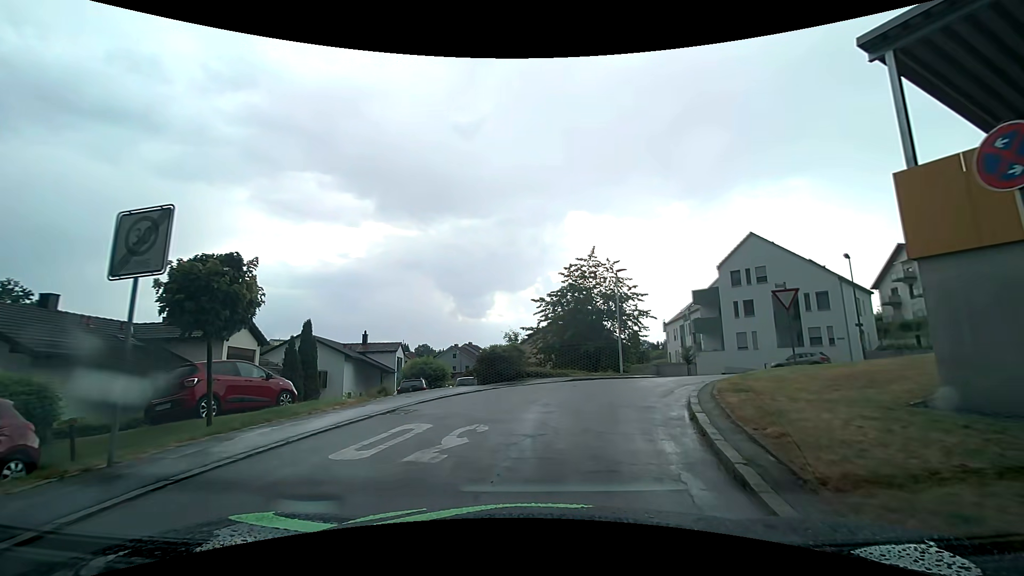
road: residential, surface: asphalt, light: Day
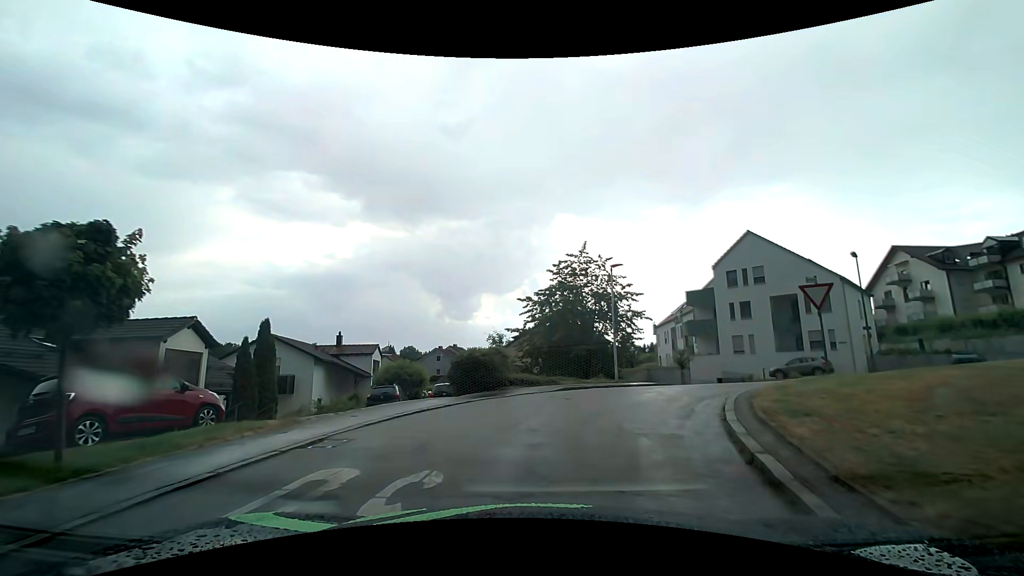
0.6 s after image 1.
(+0.1, +2.6) m; +2°
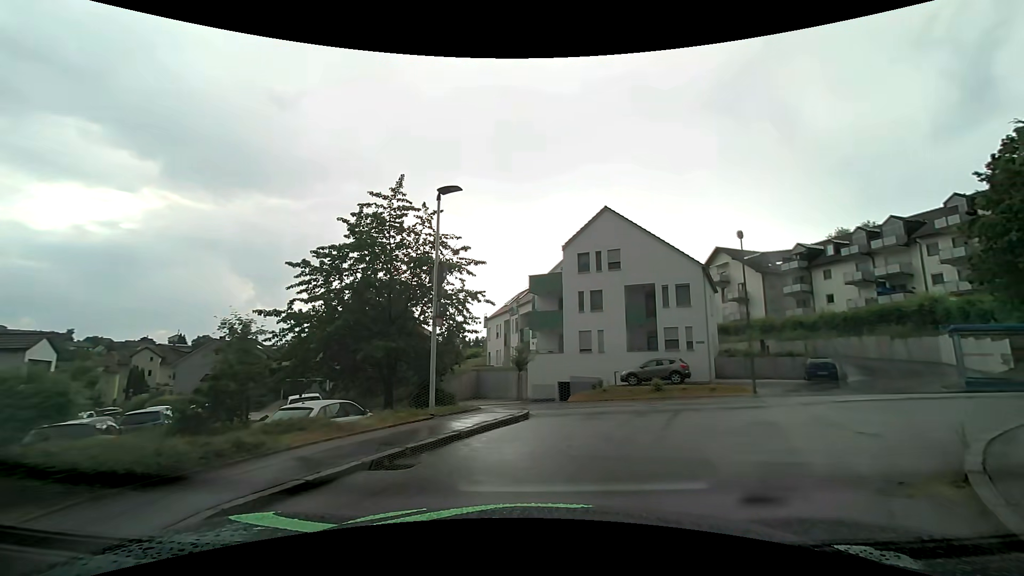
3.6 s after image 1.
(+1.3, +11.3) m; +18°
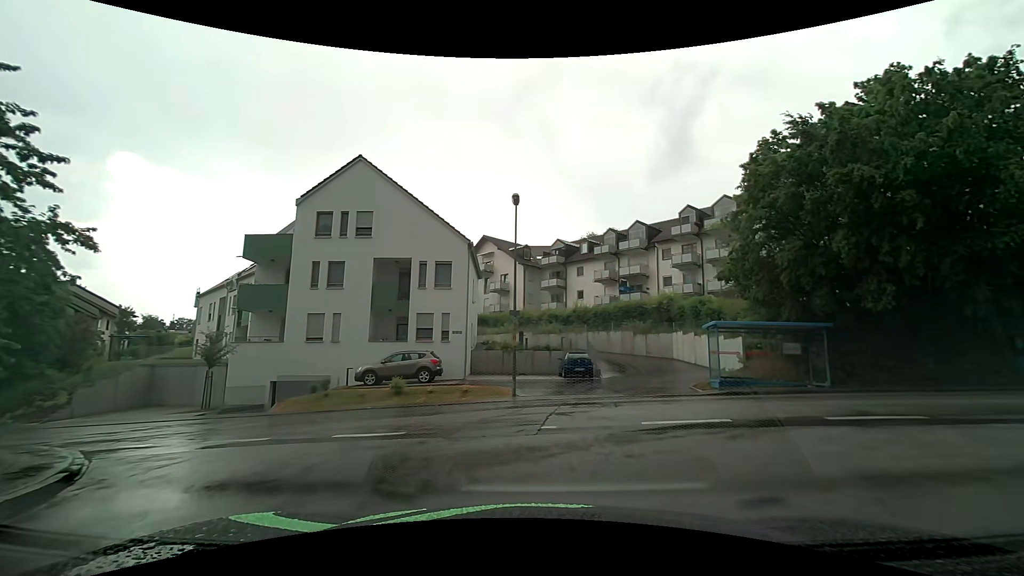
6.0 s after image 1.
(+1.8, +7.1) m; +27°
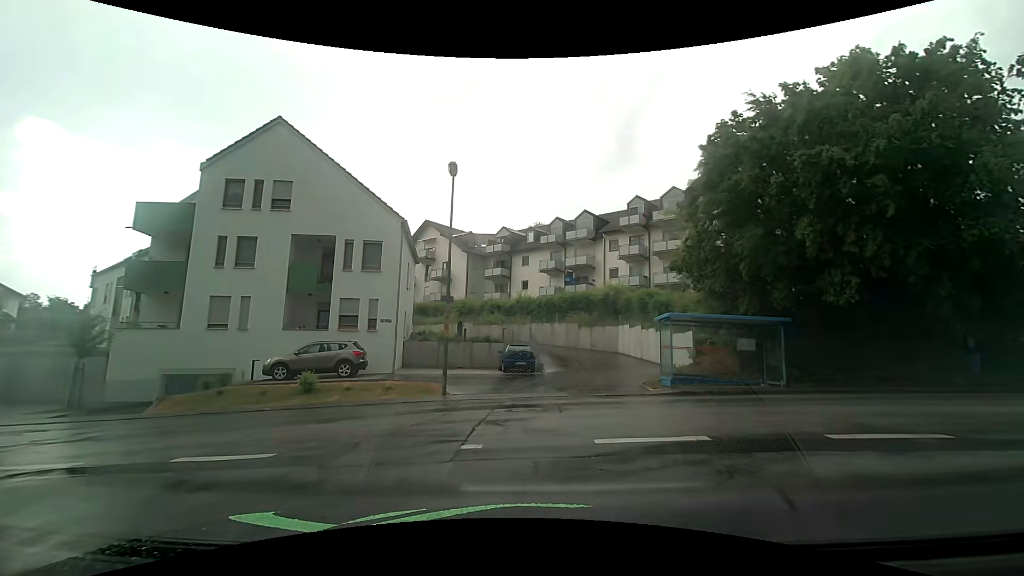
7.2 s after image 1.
(+0.1, +2.4) m; +5°
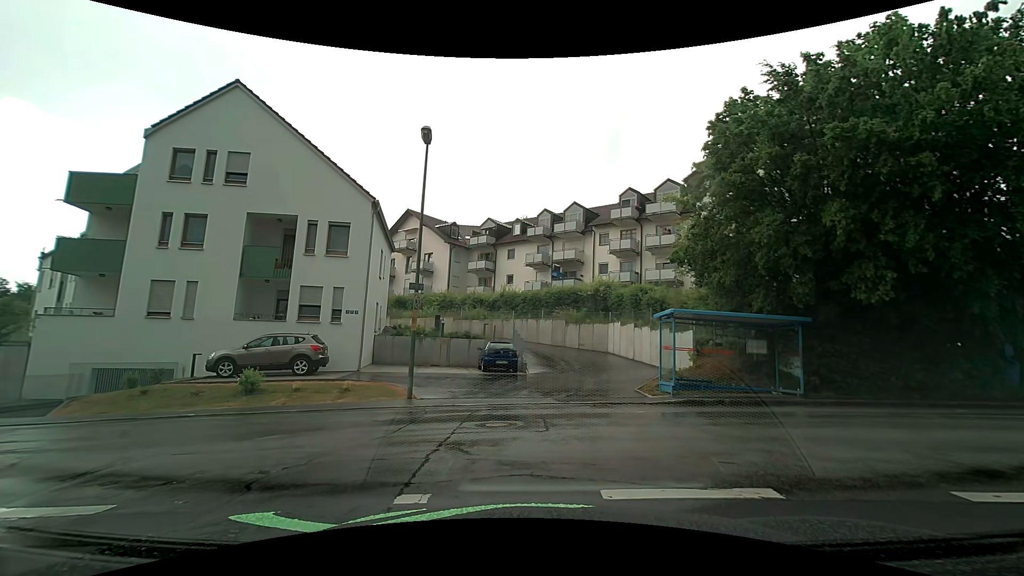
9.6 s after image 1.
(0.0, +2.4) m; +1°
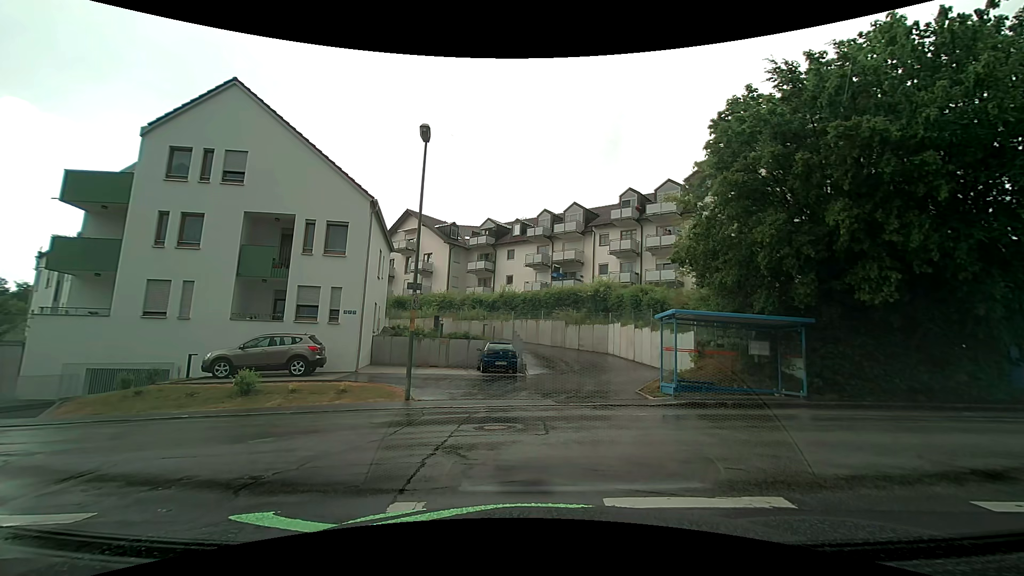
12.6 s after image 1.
(0.0, +0.2) m; 0°
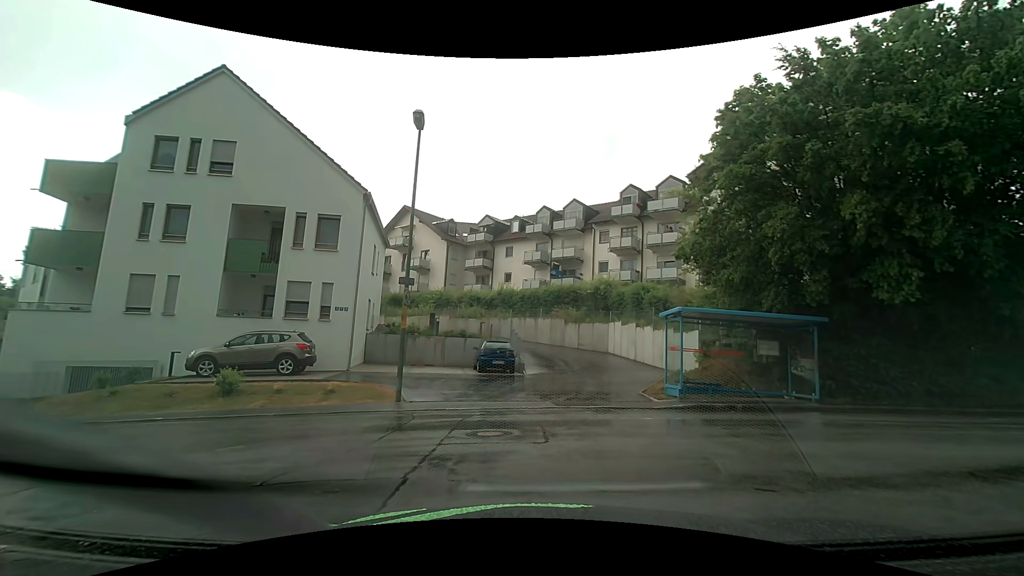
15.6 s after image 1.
(0.0, +0.7) m; 0°
